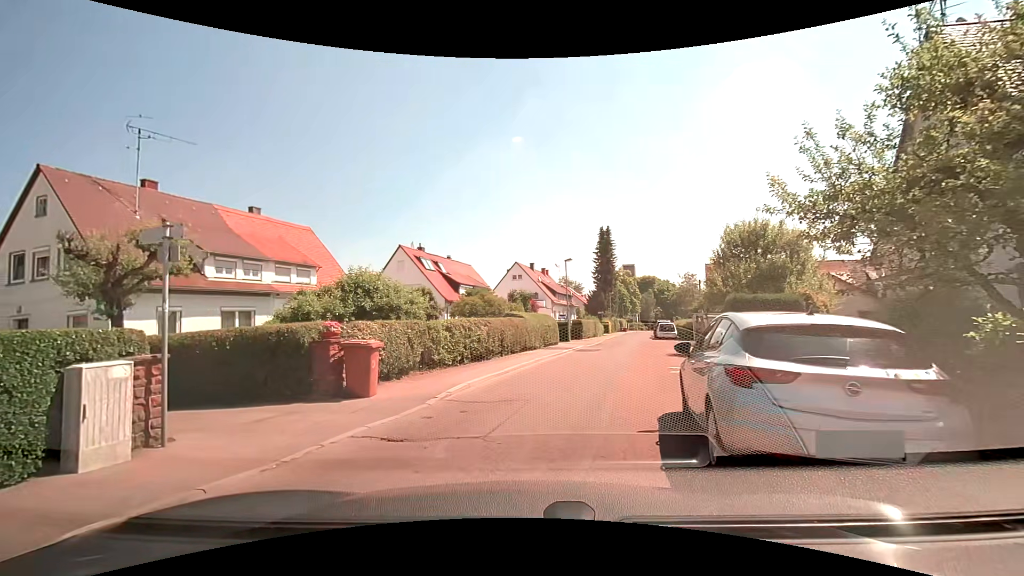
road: residential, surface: asphalt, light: Day
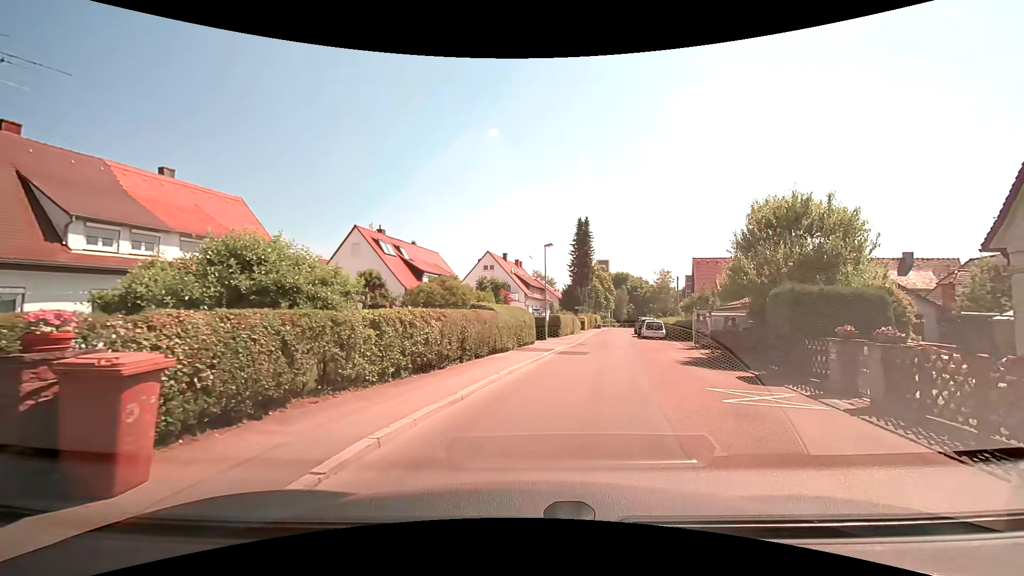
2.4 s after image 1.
(-0.2, +5.5) m; +2°
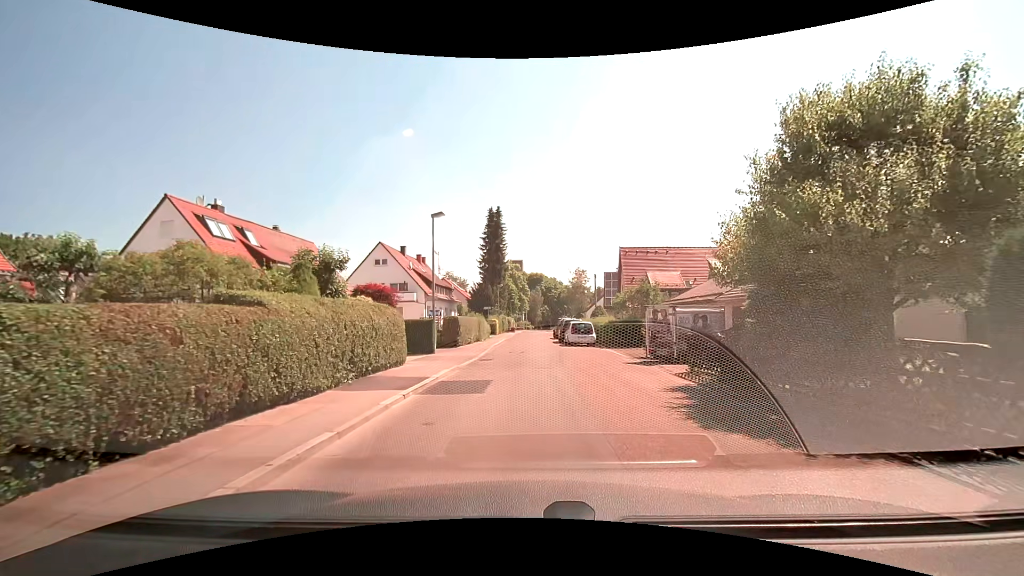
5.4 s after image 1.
(+1.3, +10.1) m; +11°
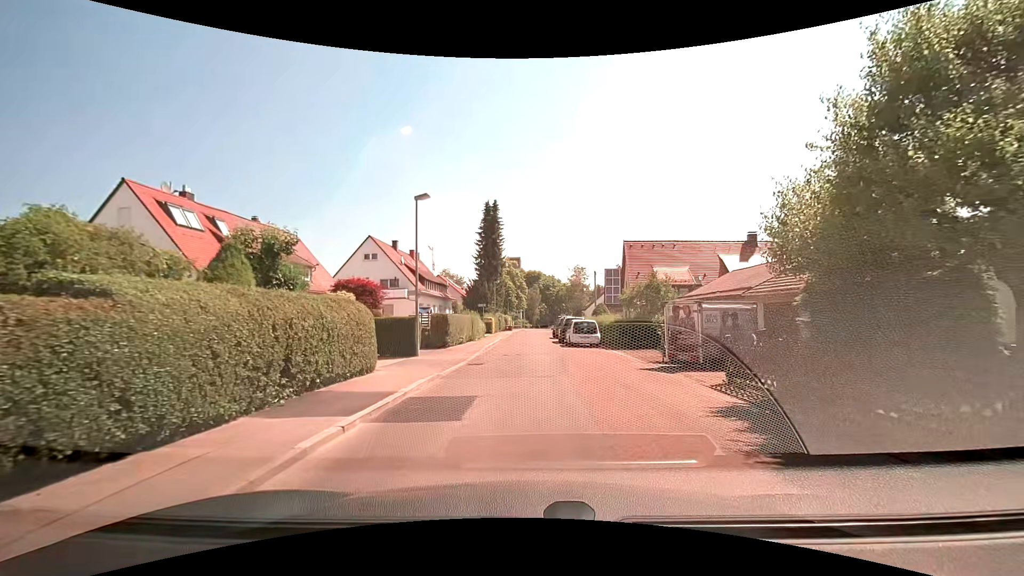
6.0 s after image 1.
(0.0, +2.9) m; 0°
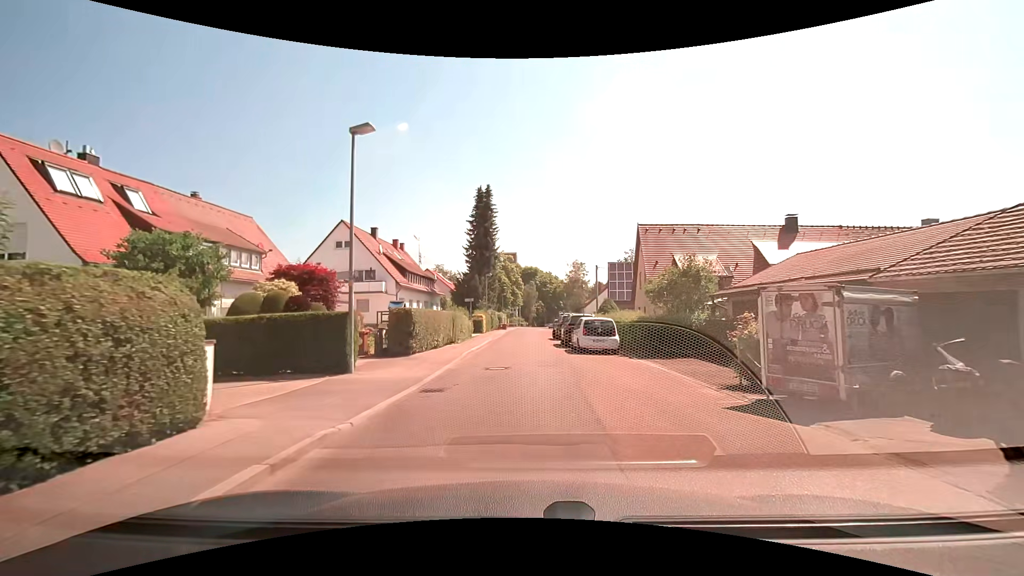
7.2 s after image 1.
(0.0, +6.7) m; 0°
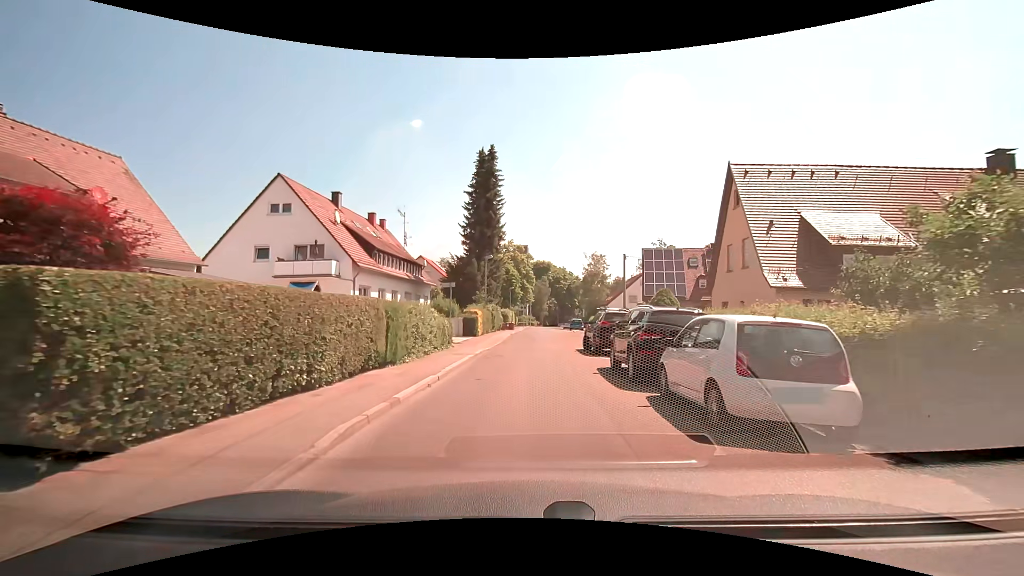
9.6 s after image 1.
(0.0, +13.8) m; -1°
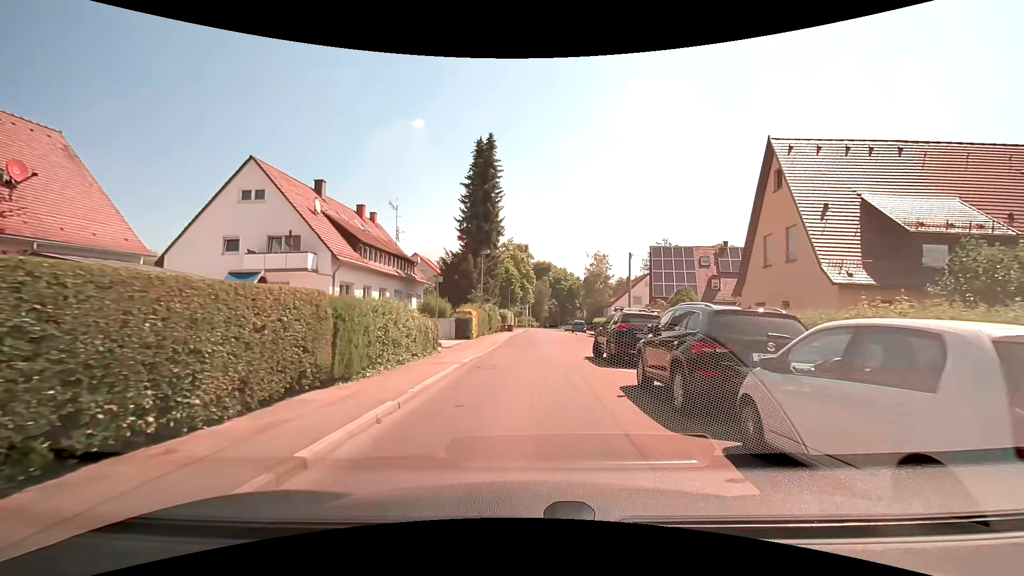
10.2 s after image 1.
(0.0, +3.4) m; -1°
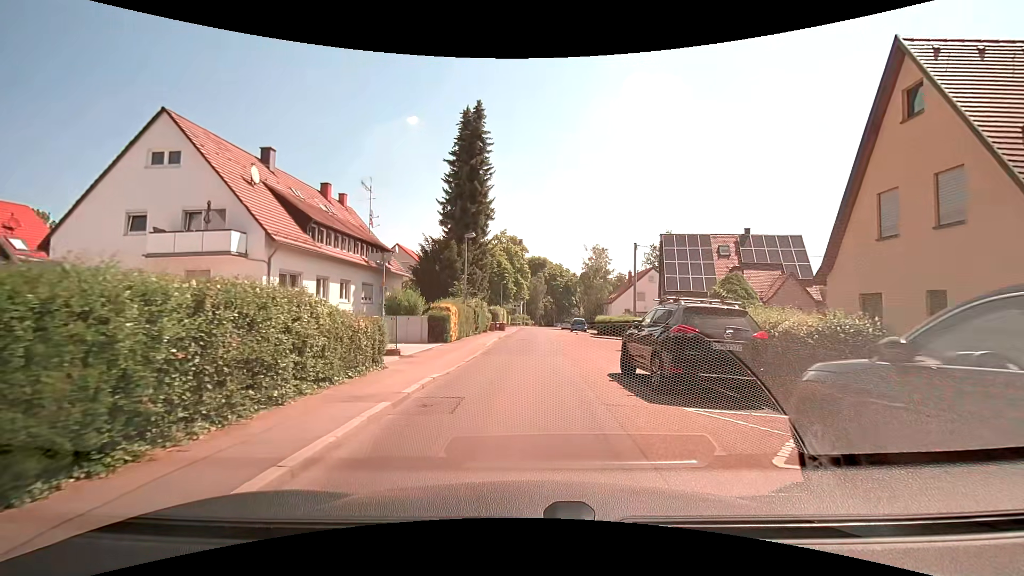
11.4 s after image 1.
(+0.1, +6.3) m; +1°
